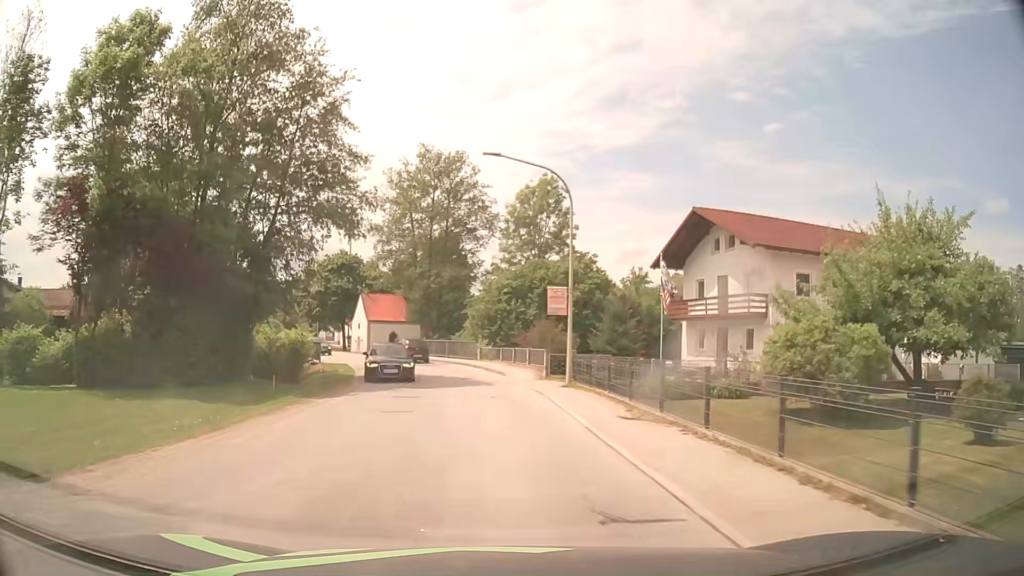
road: tertiary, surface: asphalt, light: Day
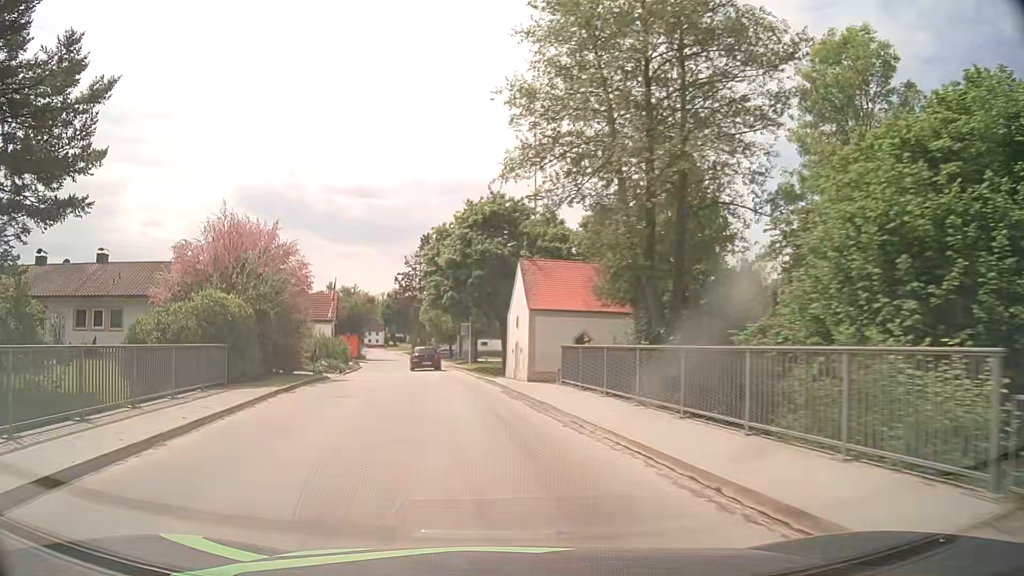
(-3.0, +34.3) m; -18°
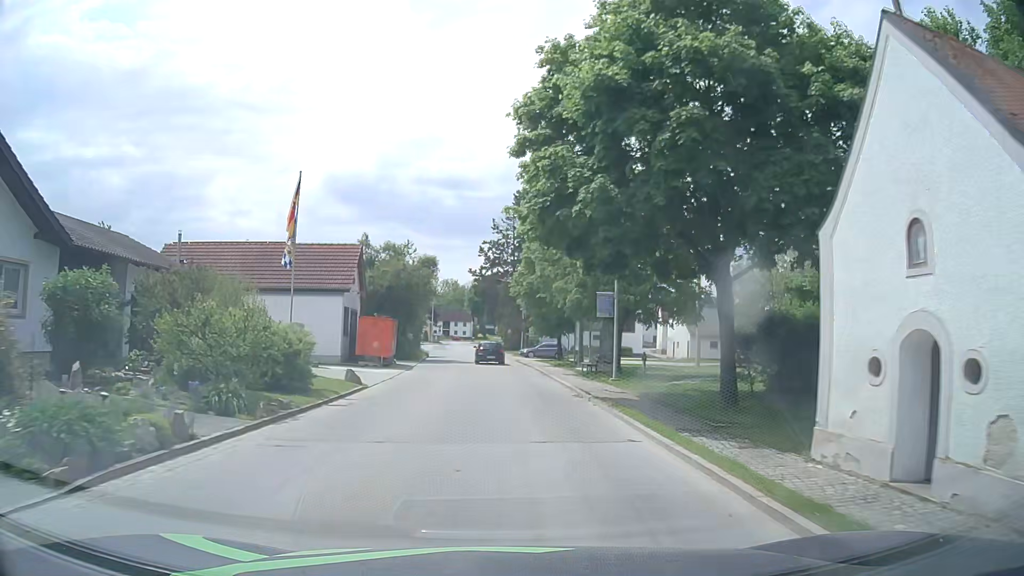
(-3.3, +28.1) m; -9°
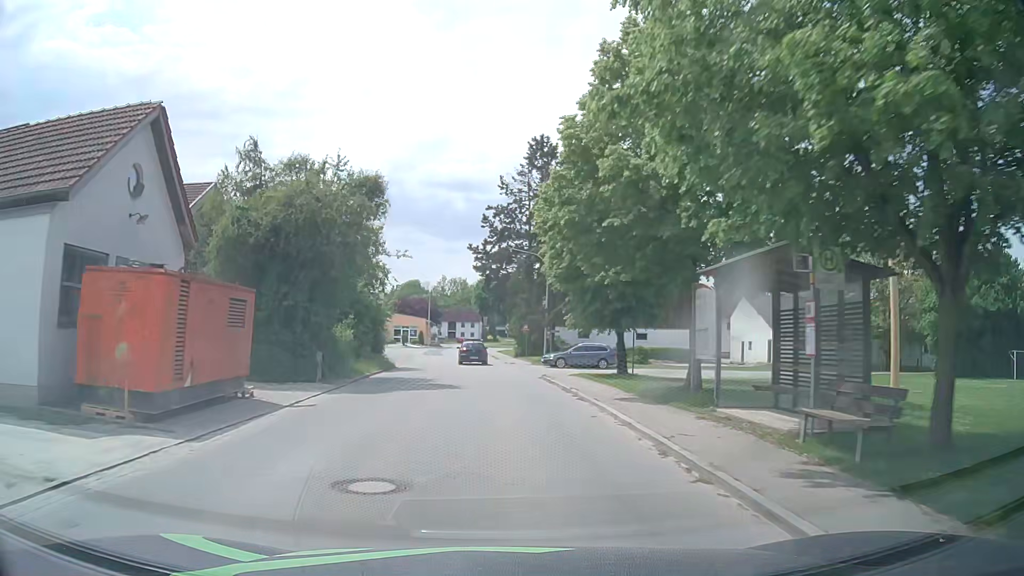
(+0.2, +22.6) m; 0°
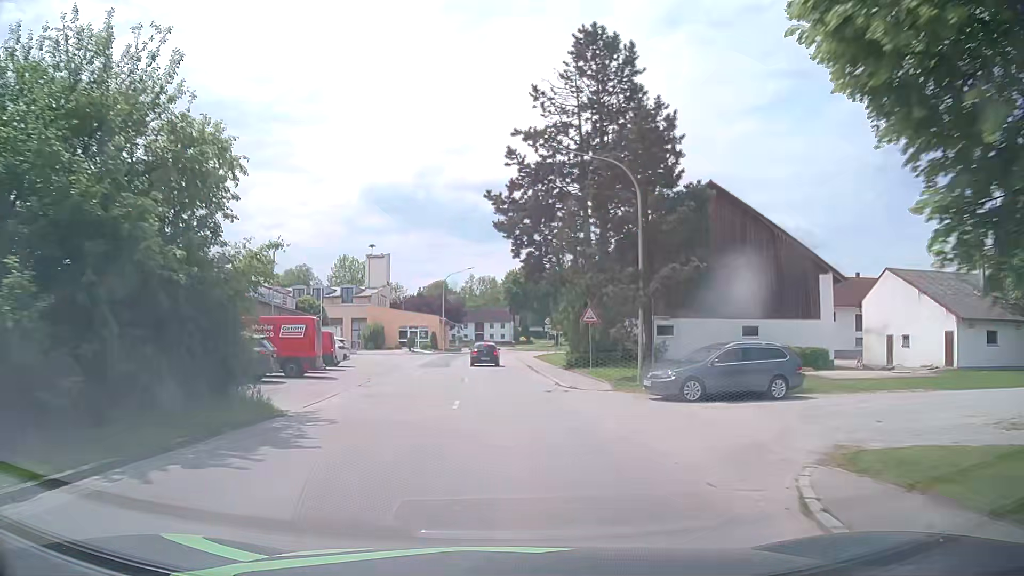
(-0.5, +22.8) m; -3°
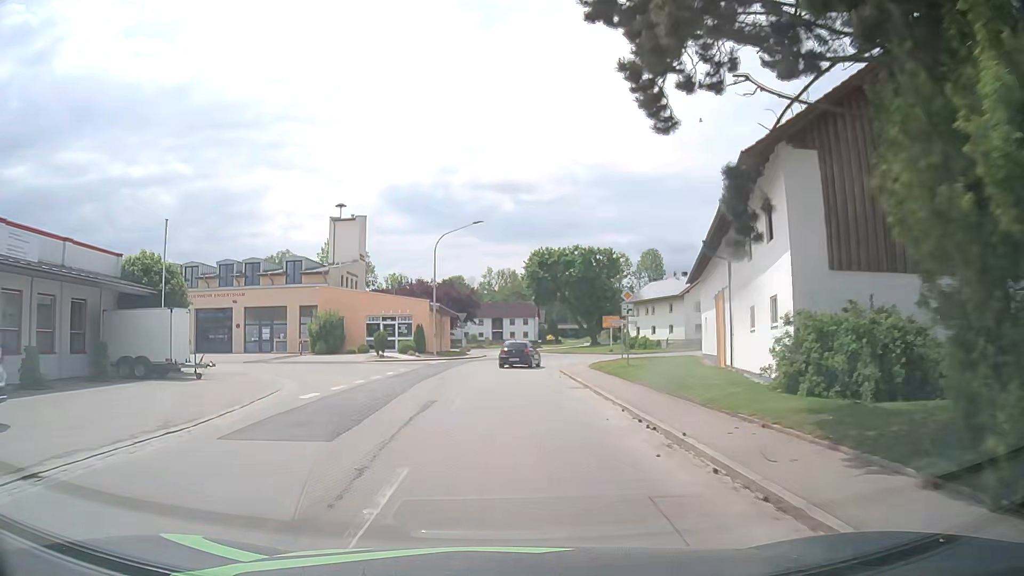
(-0.3, +28.5) m; -2°
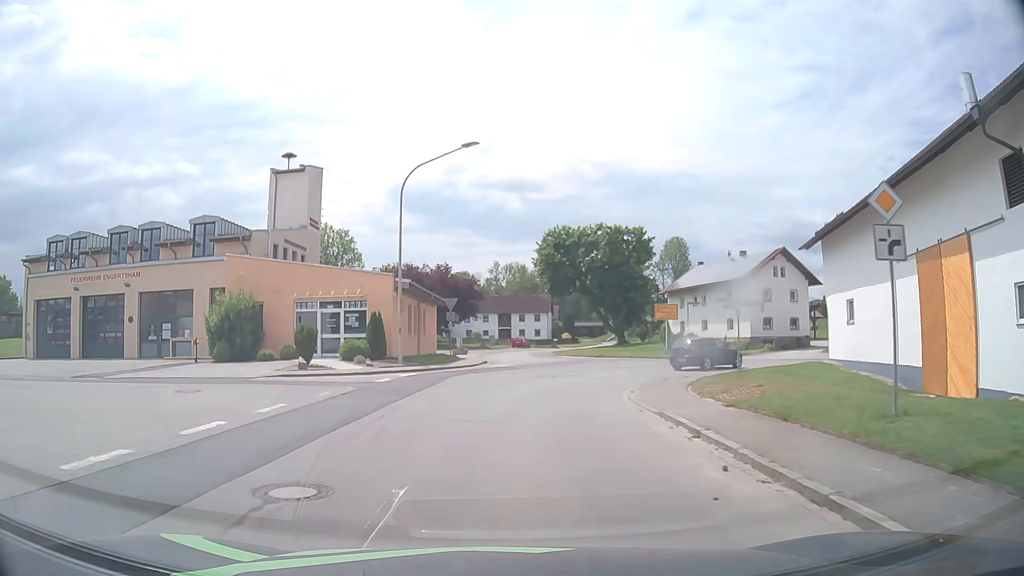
(0.0, +18.6) m; 0°
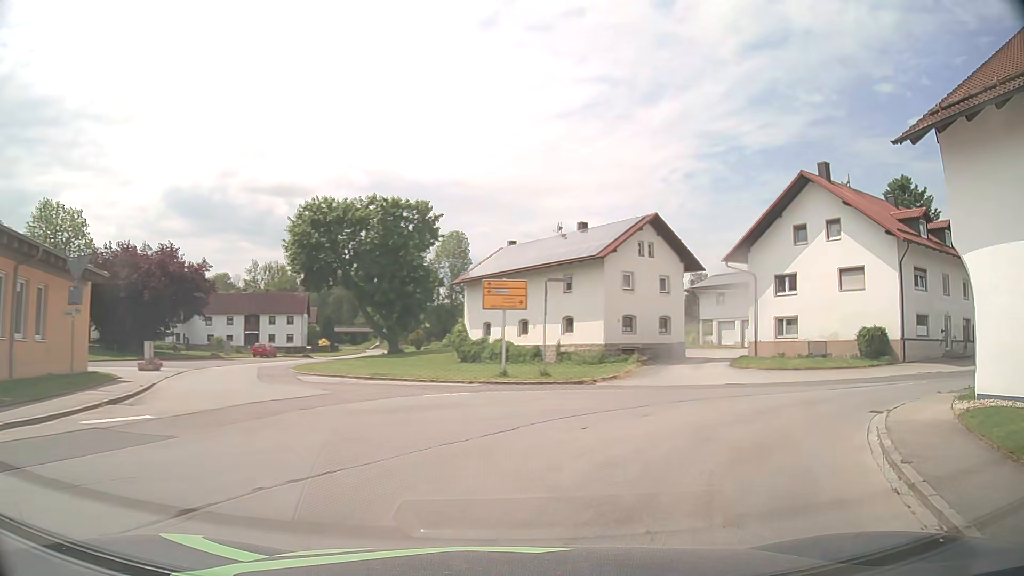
(+1.6, +20.6) m; +18°
